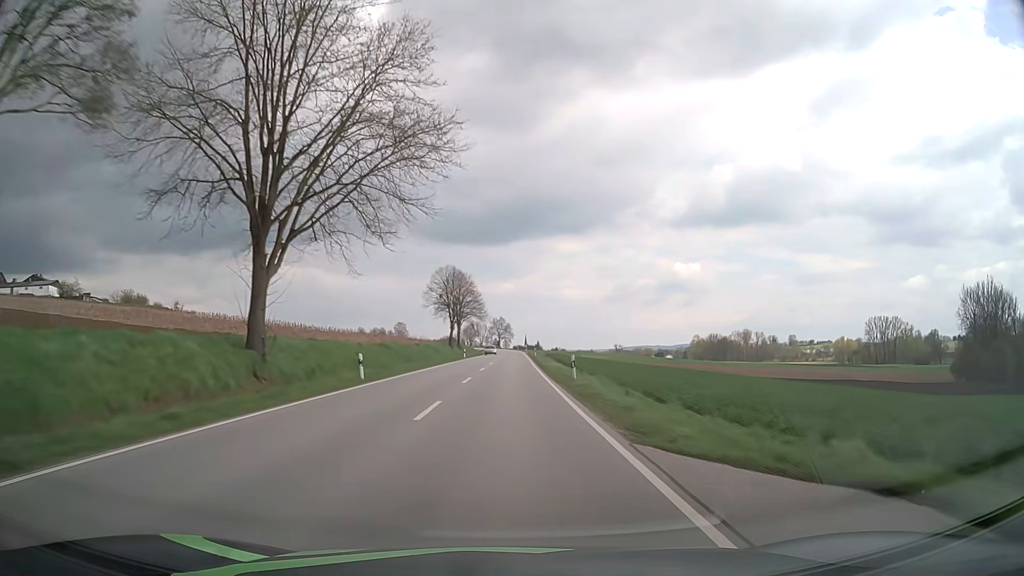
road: secondary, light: Day
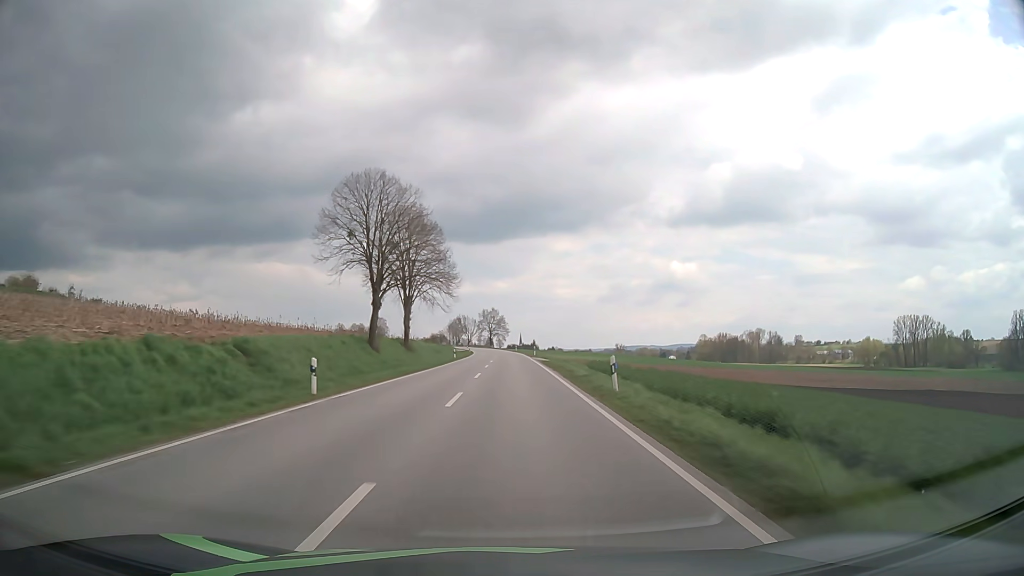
(+0.4, +57.7) m; +1°
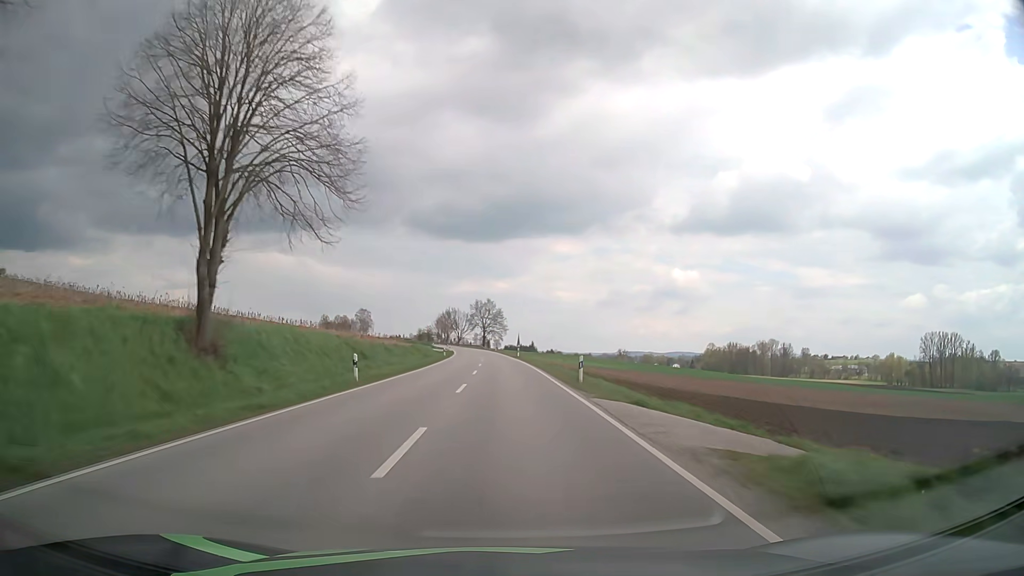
(+0.1, +43.7) m; 0°
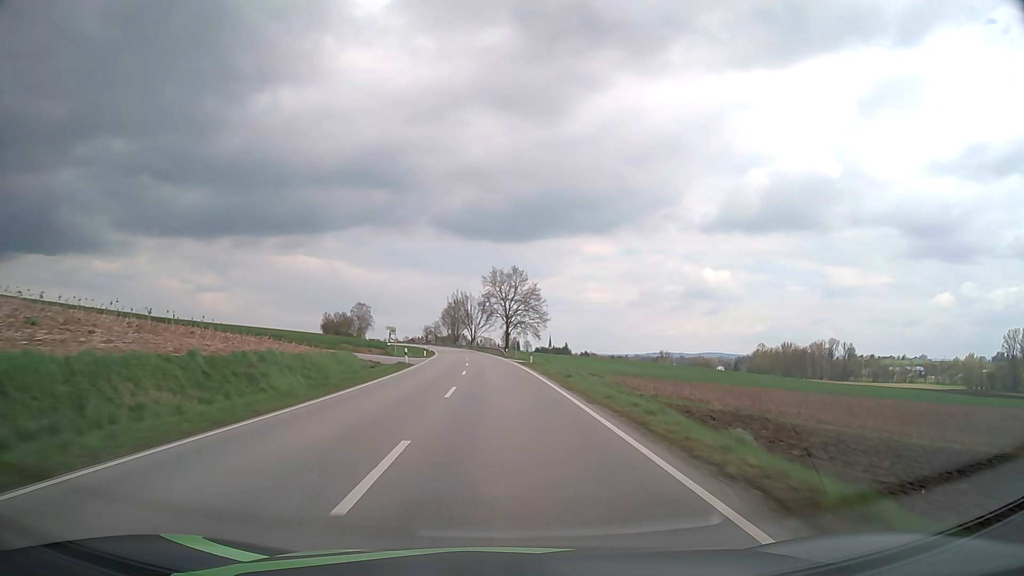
(-1.3, +73.6) m; -2°
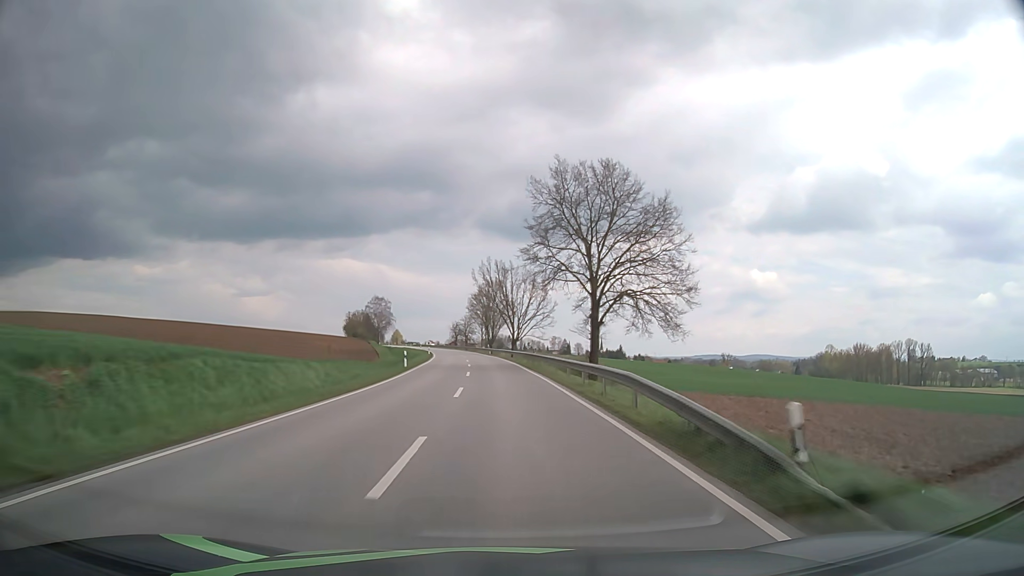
(-2.2, +59.5) m; -4°
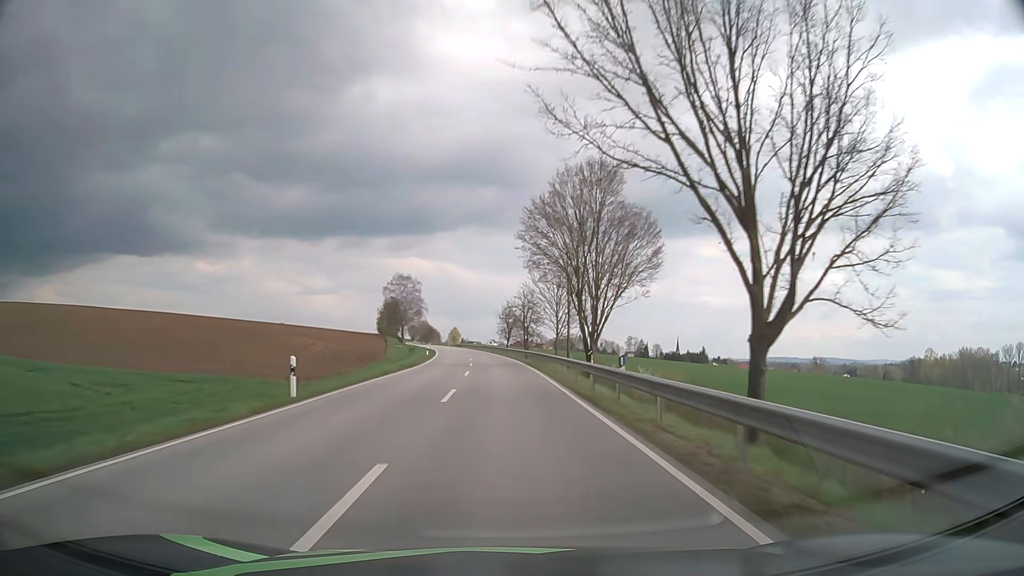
(-3.3, +74.9) m; -6°
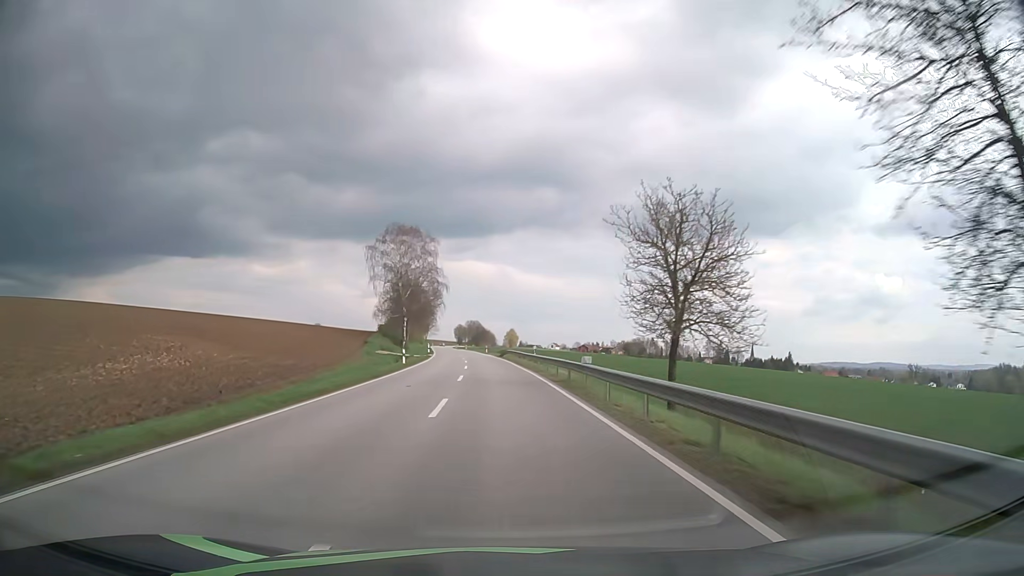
(-3.2, +75.2) m; -5°
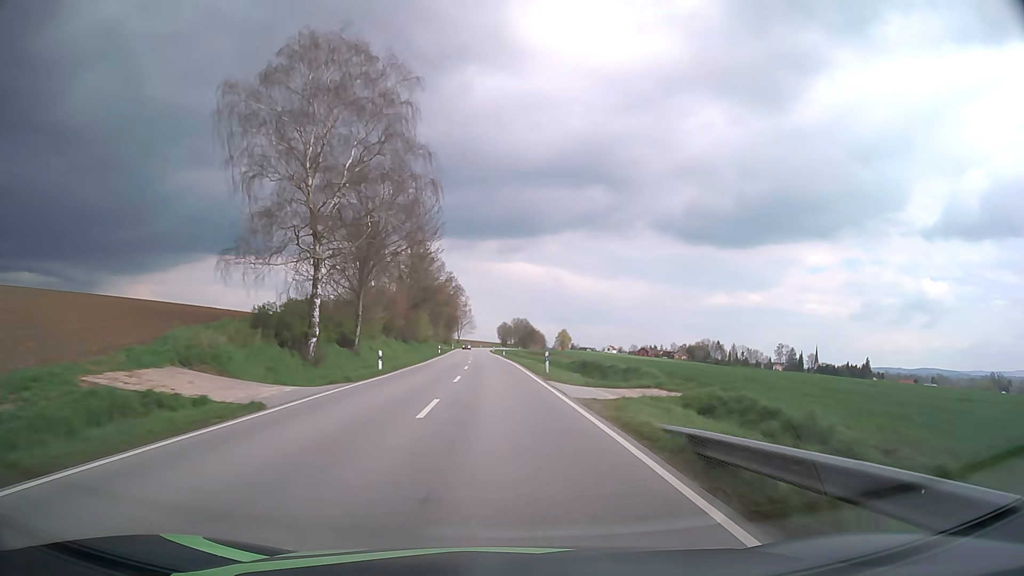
(-2.1, +60.3) m; -4°
(0, +10) (0, +20) (0, +30) (-1, +40) (-1, +50) (-1, +60) (-2, +70) (-2, +80) (-3, +90) (-3, +100) m
